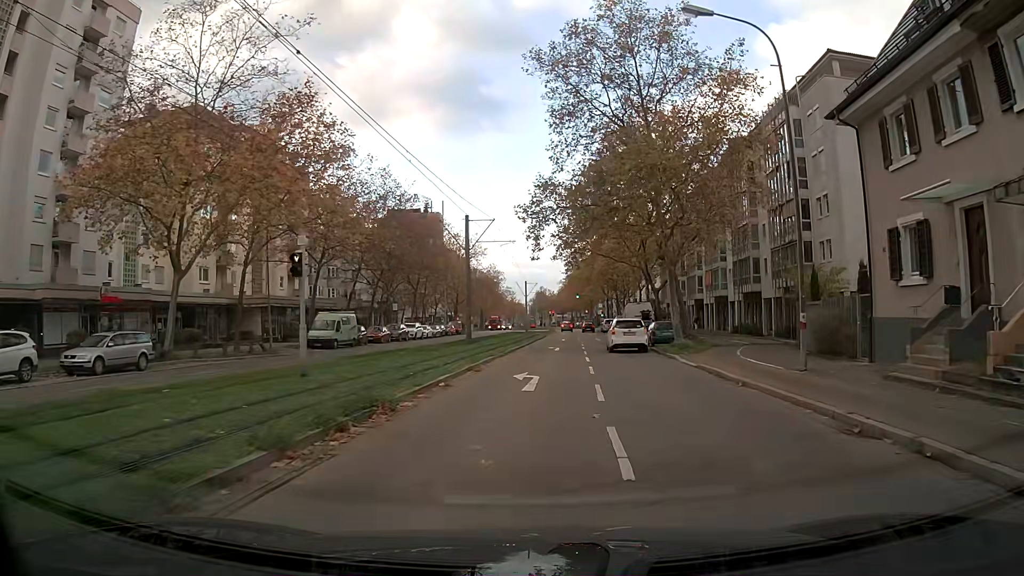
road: tertiary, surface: asphalt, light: Day
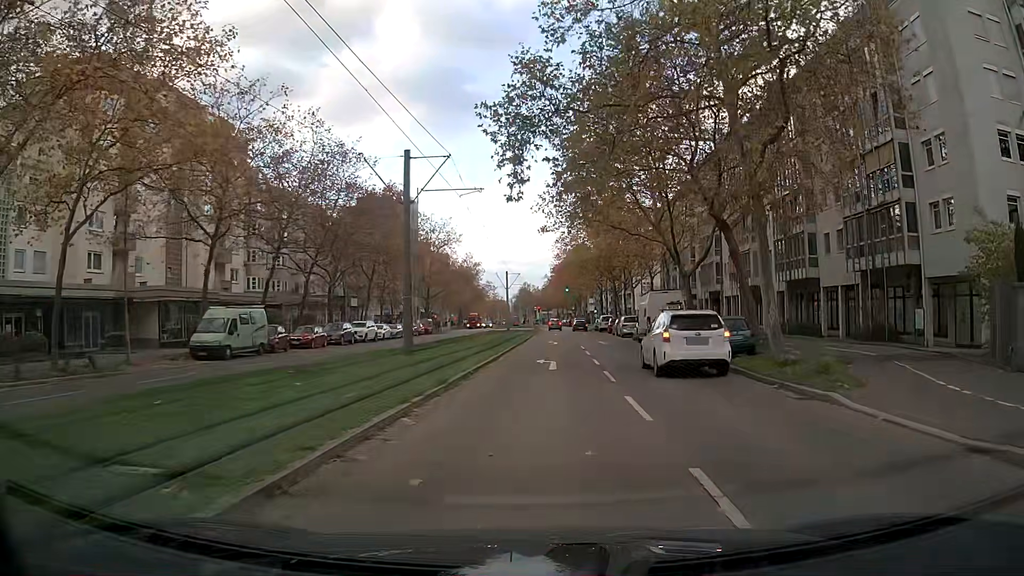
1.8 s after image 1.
(+0.3, +14.8) m; +3°
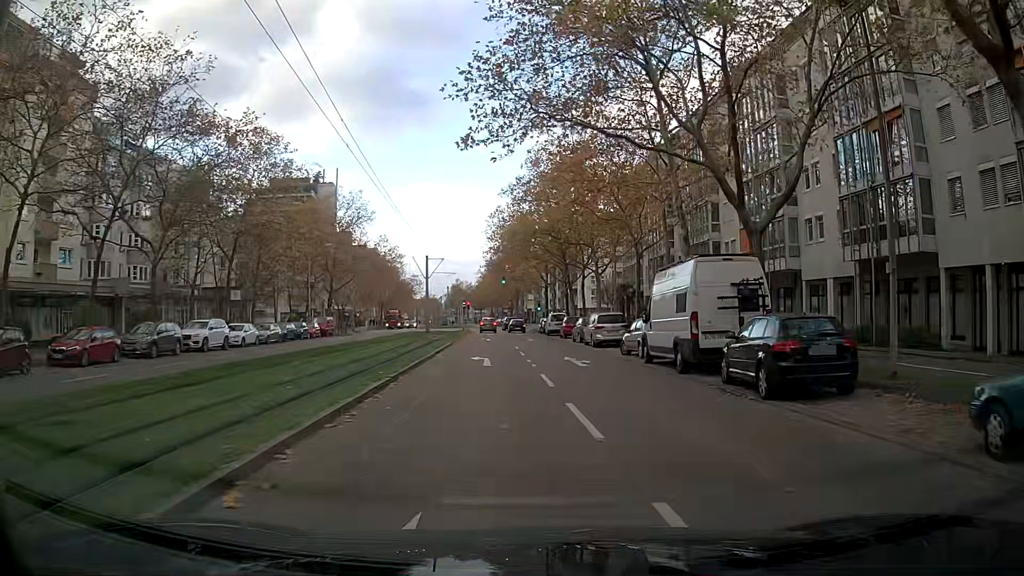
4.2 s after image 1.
(+0.3, +18.9) m; +4°
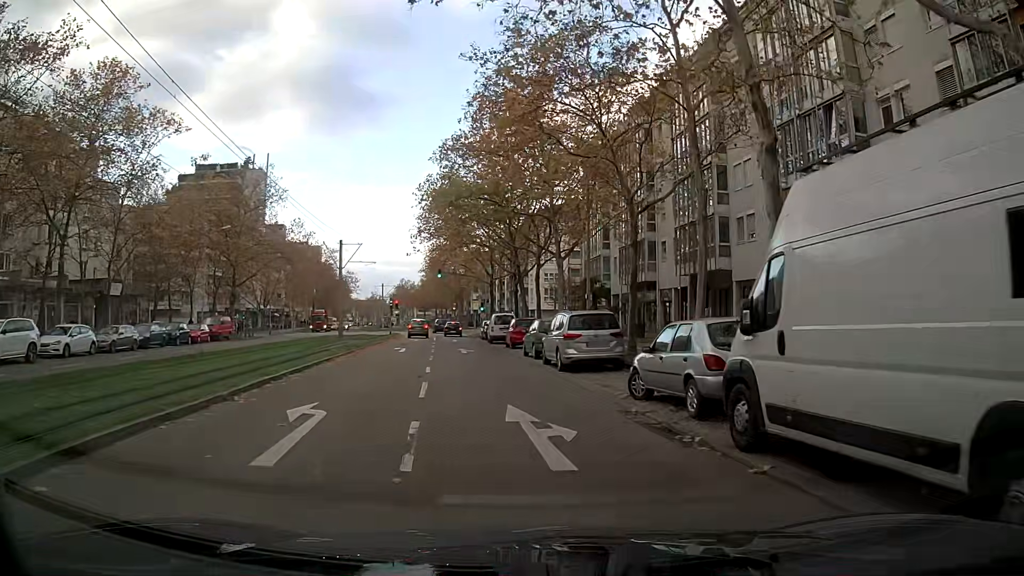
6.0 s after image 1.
(+0.5, +13.7) m; +2°
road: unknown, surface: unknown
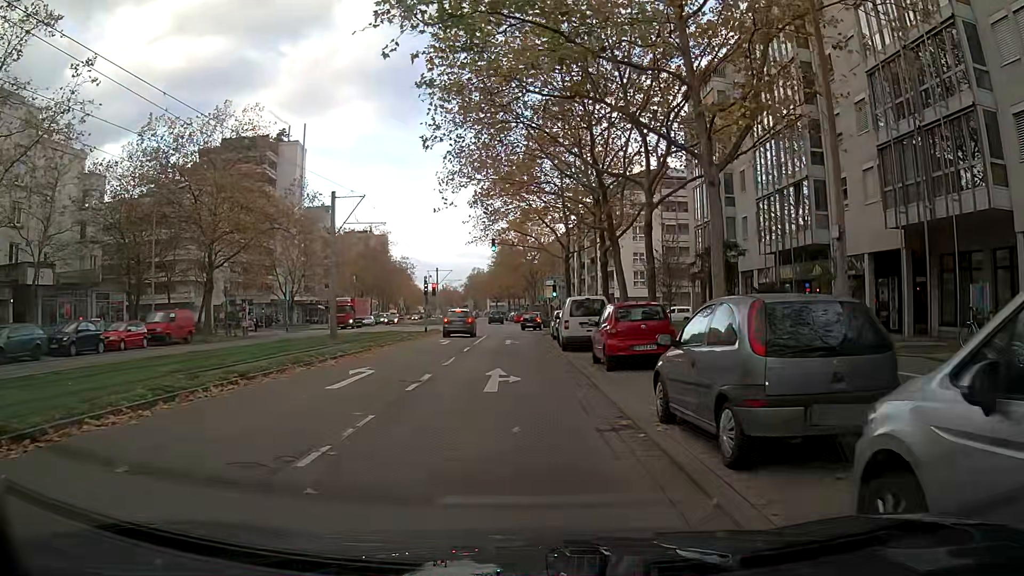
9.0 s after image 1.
(-0.9, +18.0) m; -7°
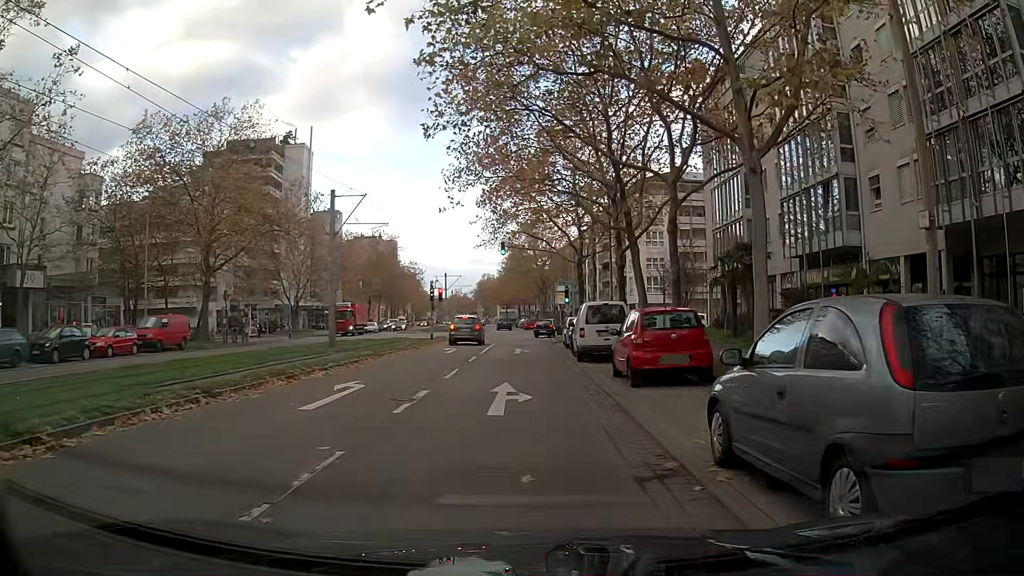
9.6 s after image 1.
(0.0, +2.0) m; 0°
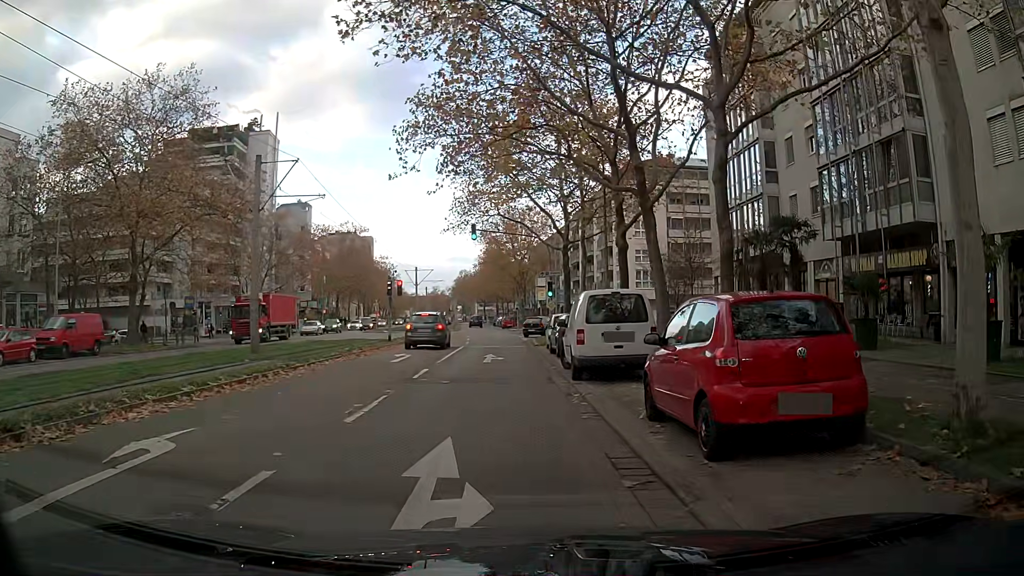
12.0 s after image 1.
(+0.3, +6.9) m; +2°
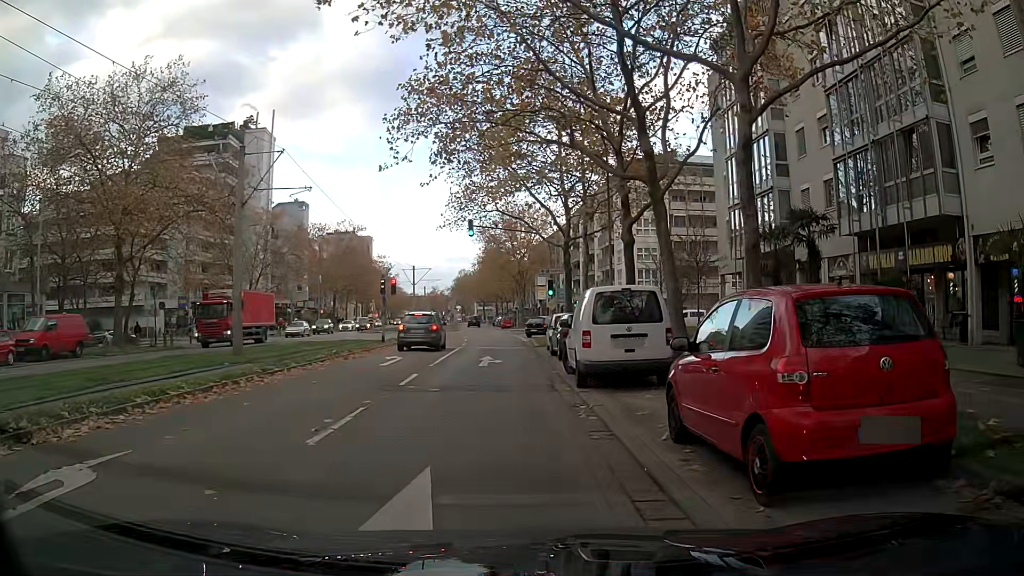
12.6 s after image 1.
(0.0, +1.5) m; +1°
